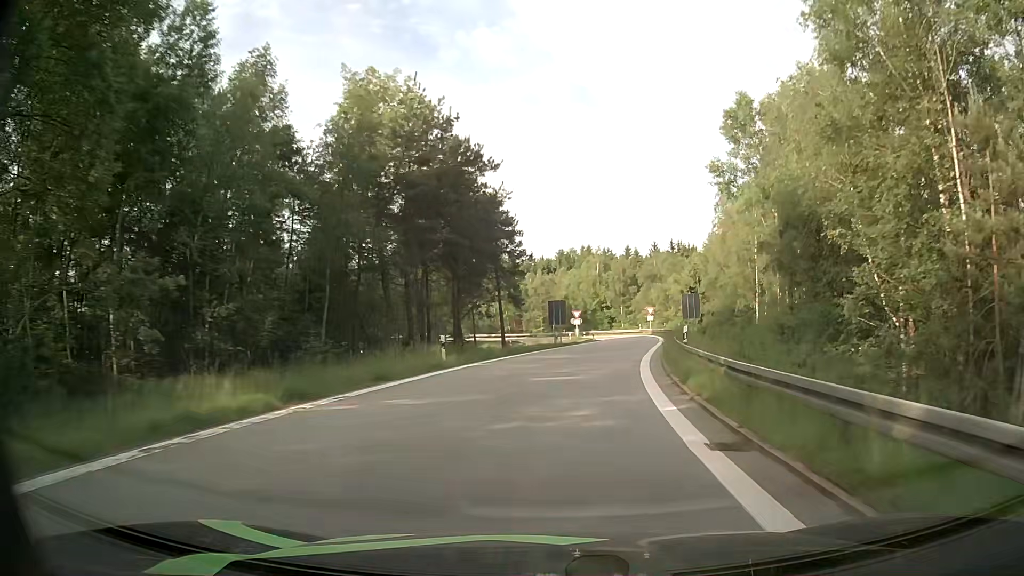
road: motorway_link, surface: asphalt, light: Day
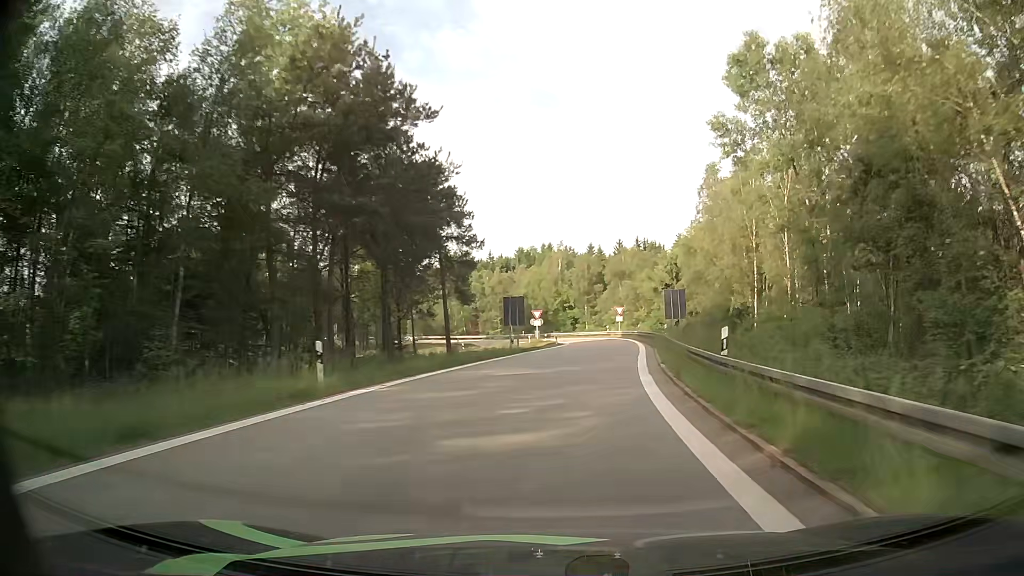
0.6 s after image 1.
(+0.2, +9.4) m; +2°
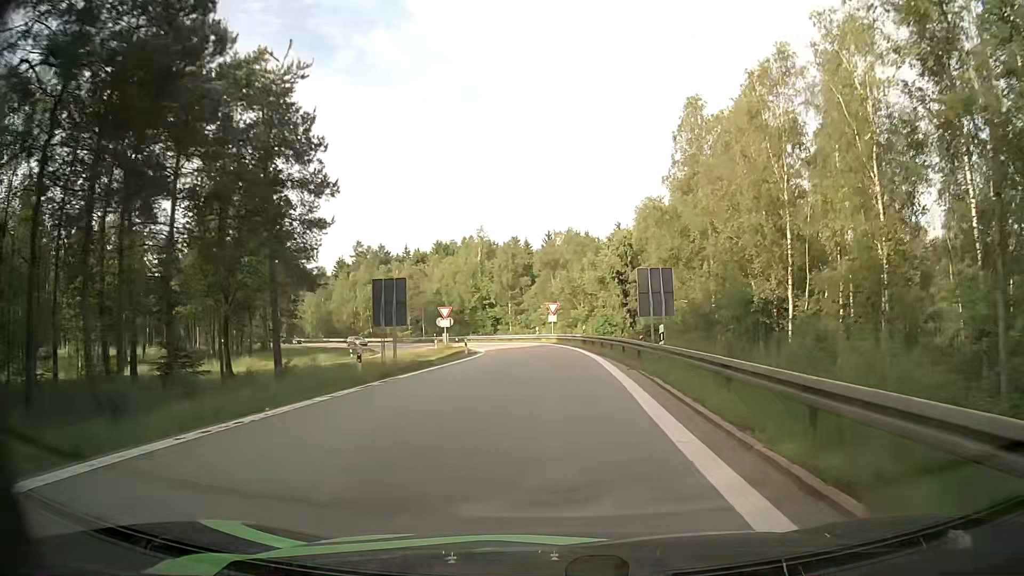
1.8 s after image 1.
(+1.3, +18.2) m; +8°
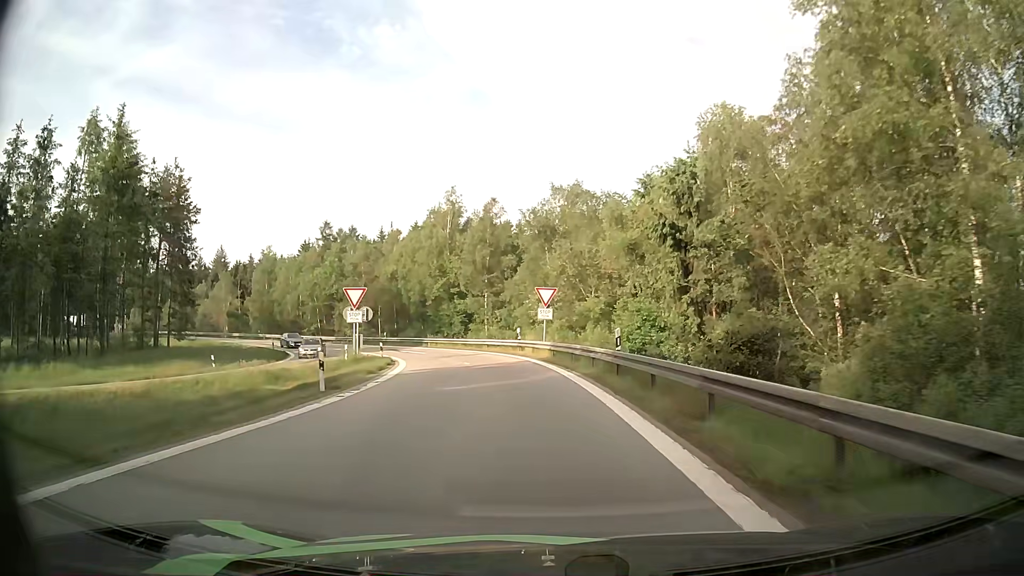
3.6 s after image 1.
(+0.1, +25.6) m; 0°
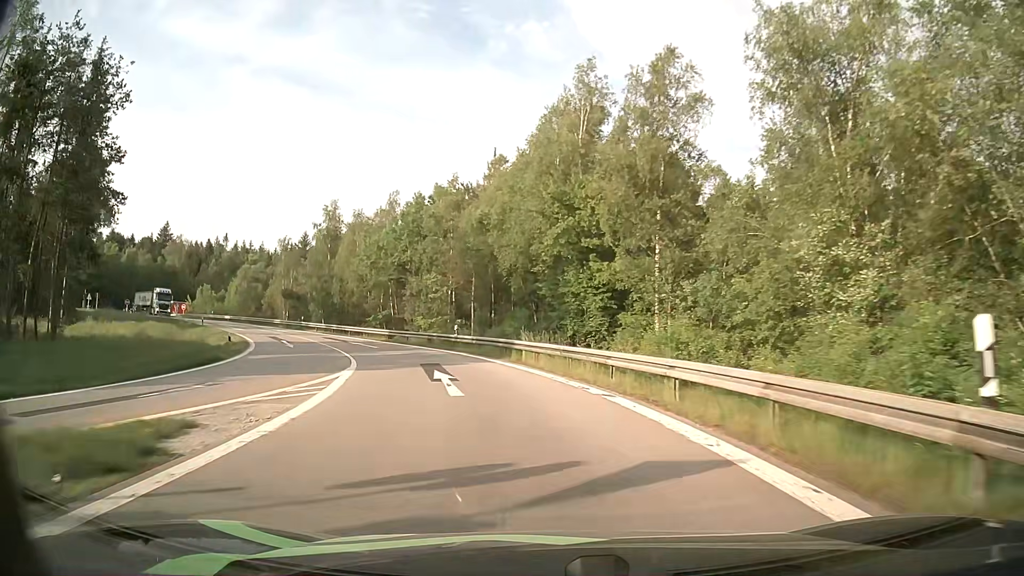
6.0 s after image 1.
(-3.1, +32.6) m; -12°
